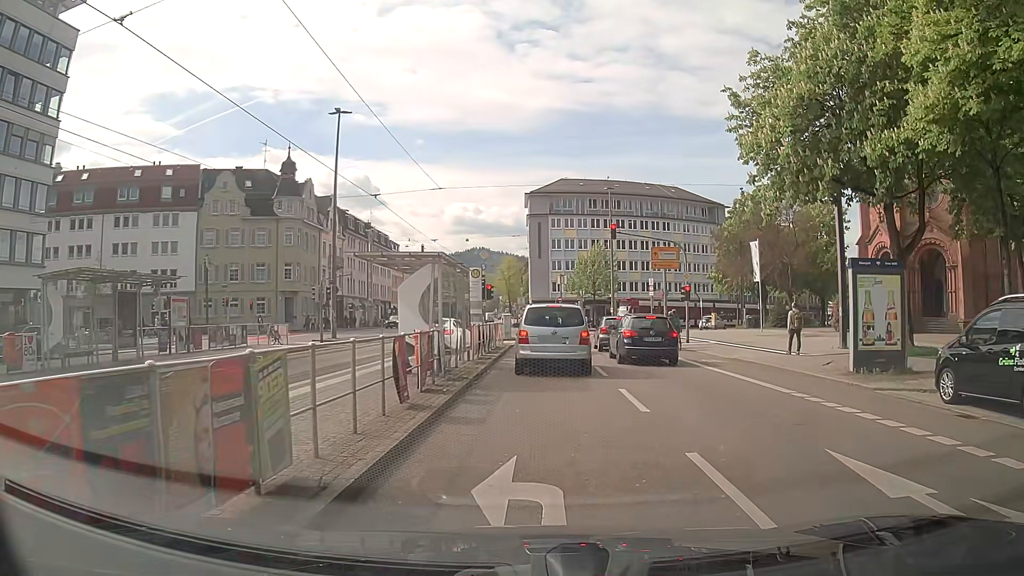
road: secondary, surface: asphalt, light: Day
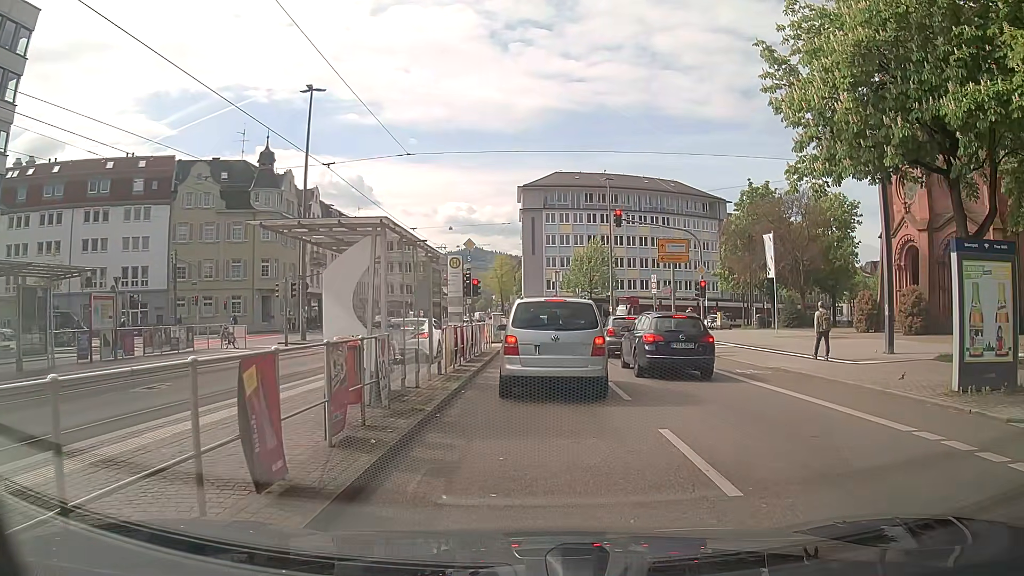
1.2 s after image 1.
(0.0, +4.5) m; -1°
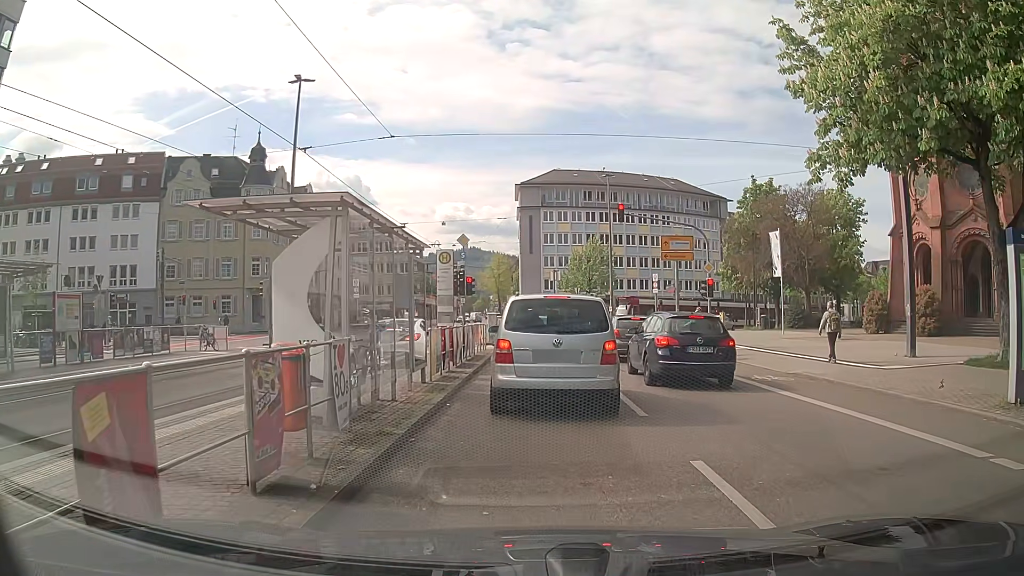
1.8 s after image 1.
(0.0, +1.7) m; +1°
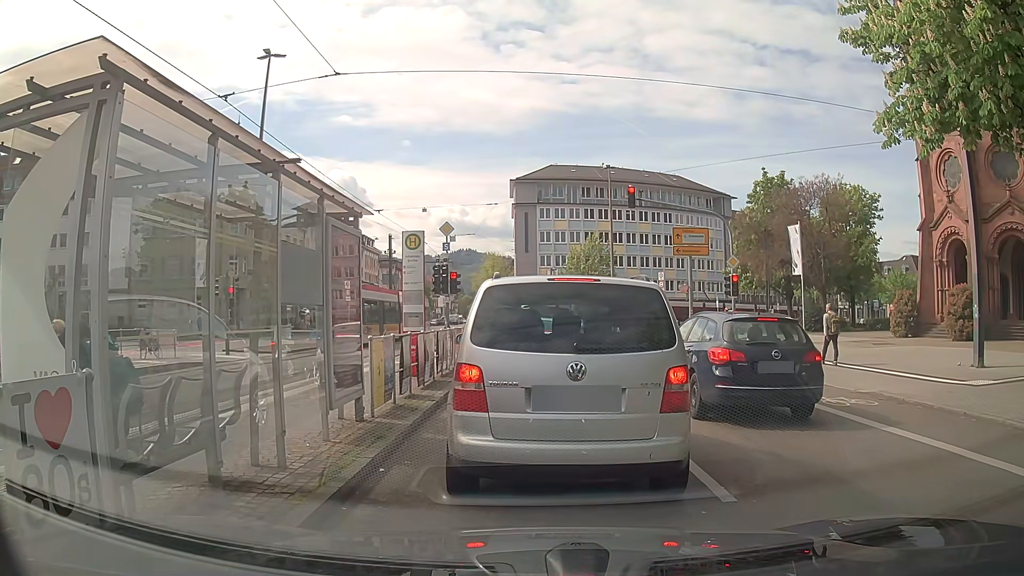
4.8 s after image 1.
(0.0, +4.2) m; -1°
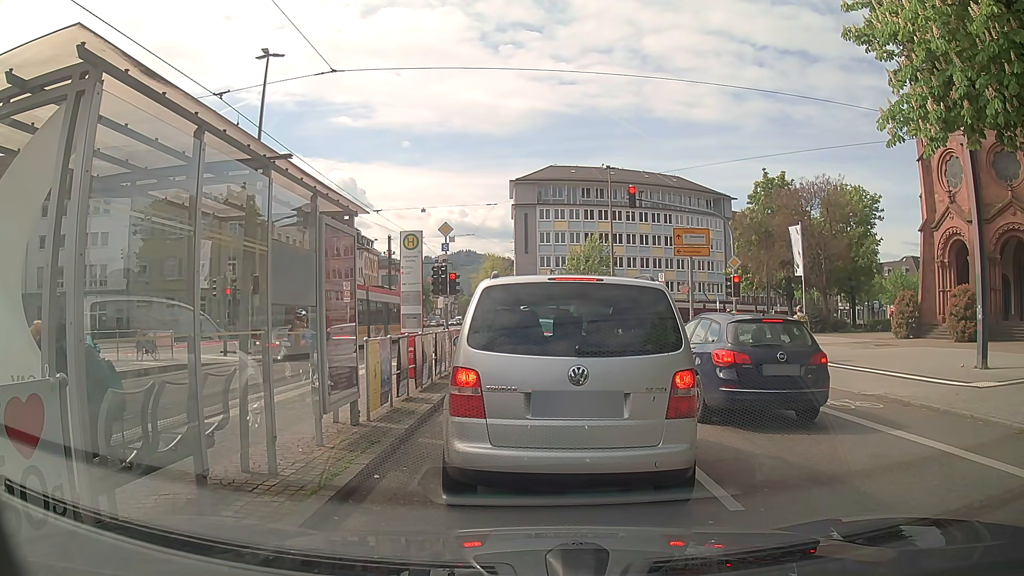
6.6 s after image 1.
(0.0, +0.3) m; 0°
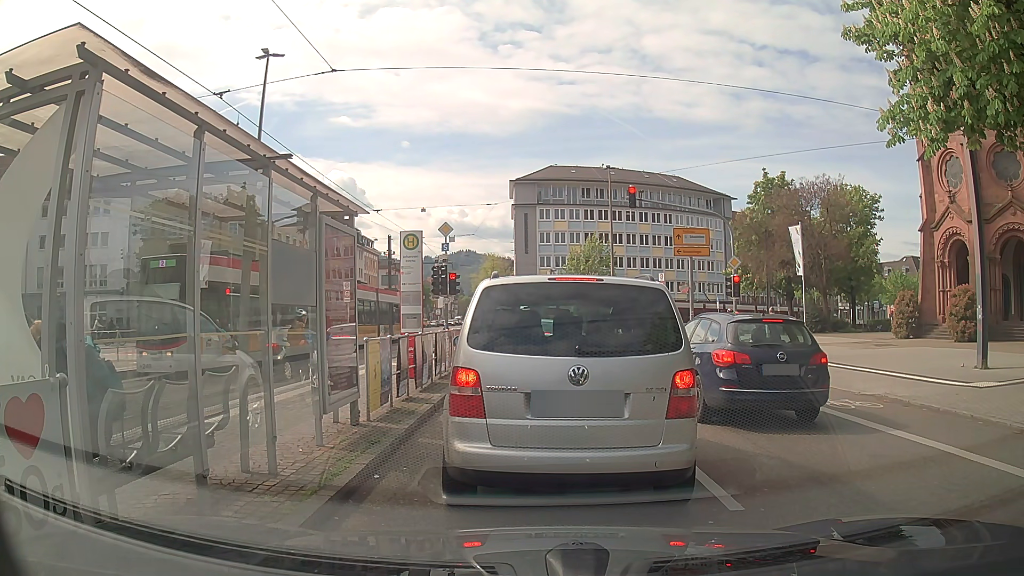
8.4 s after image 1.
(0.0, 0.0) m; 0°
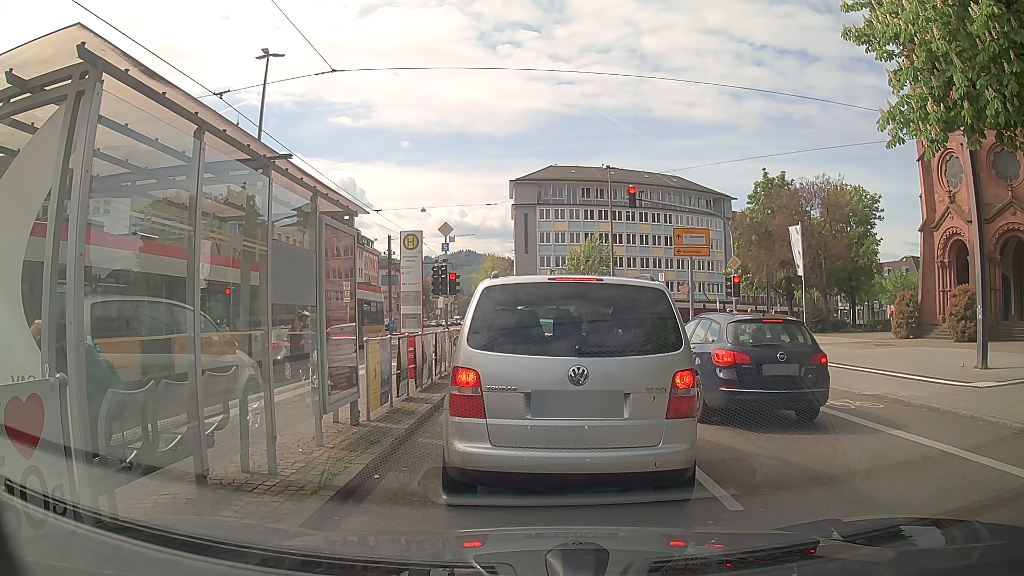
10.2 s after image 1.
(0.0, 0.0) m; 0°
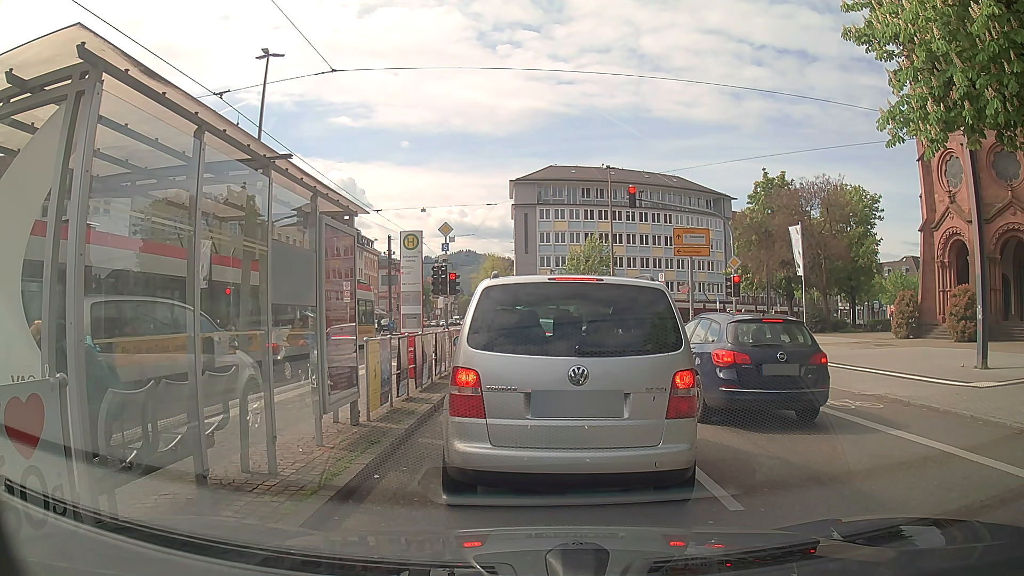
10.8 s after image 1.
(0.0, 0.0) m; 0°
